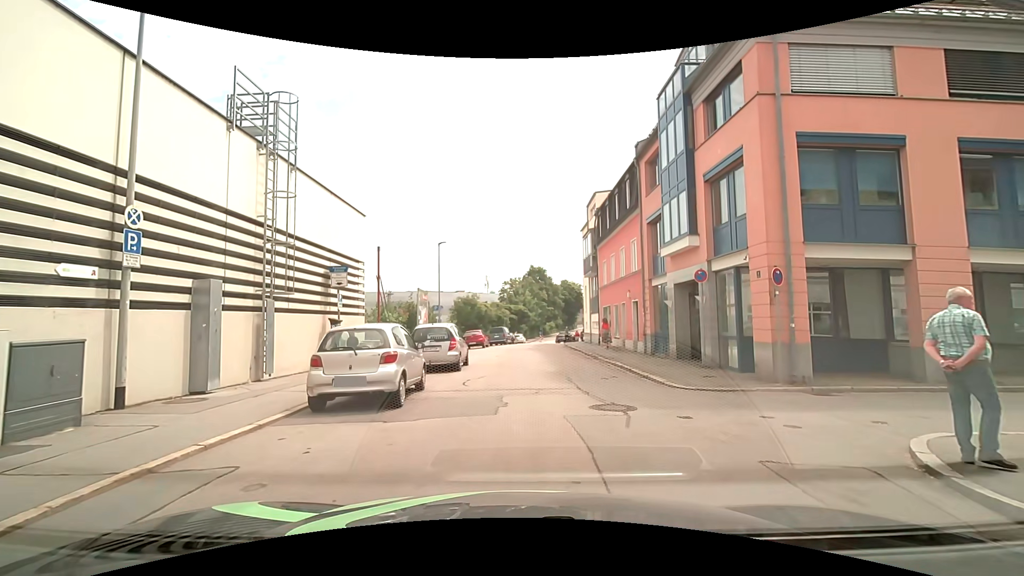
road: residential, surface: asphalt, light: Day
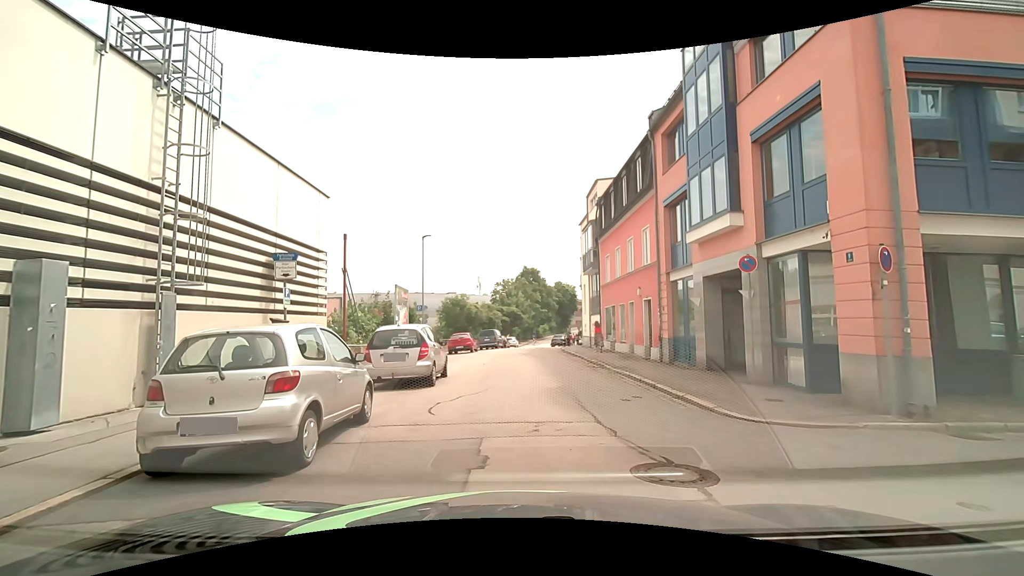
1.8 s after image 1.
(+0.2, +3.5) m; +3°
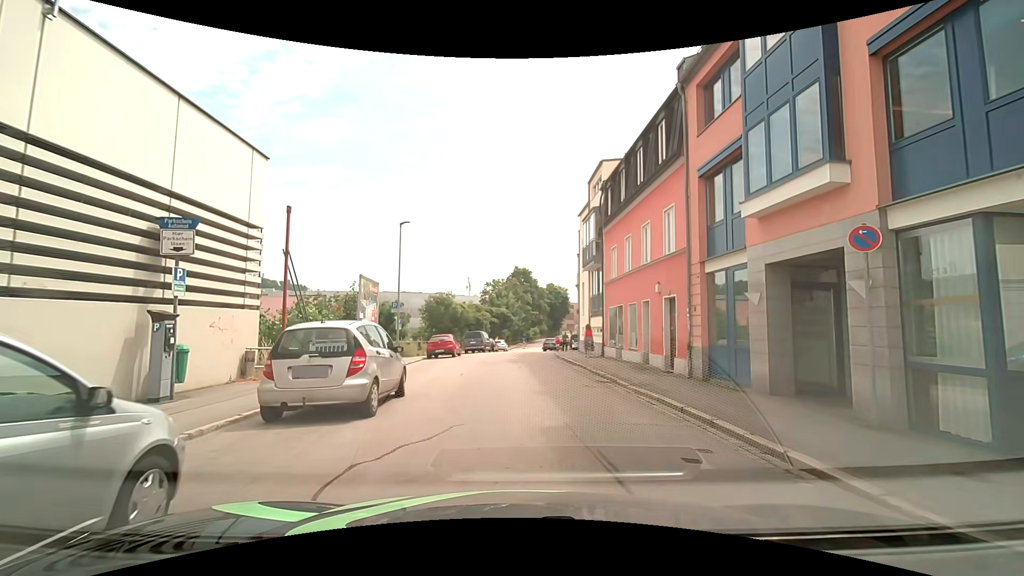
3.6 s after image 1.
(0.0, +4.6) m; +2°
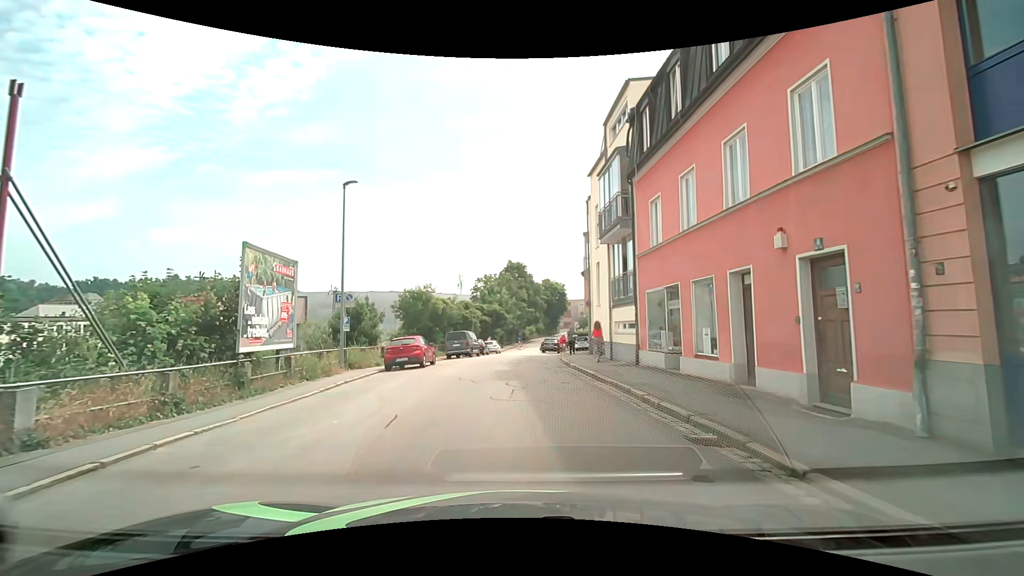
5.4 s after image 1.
(+0.1, +8.8) m; 0°
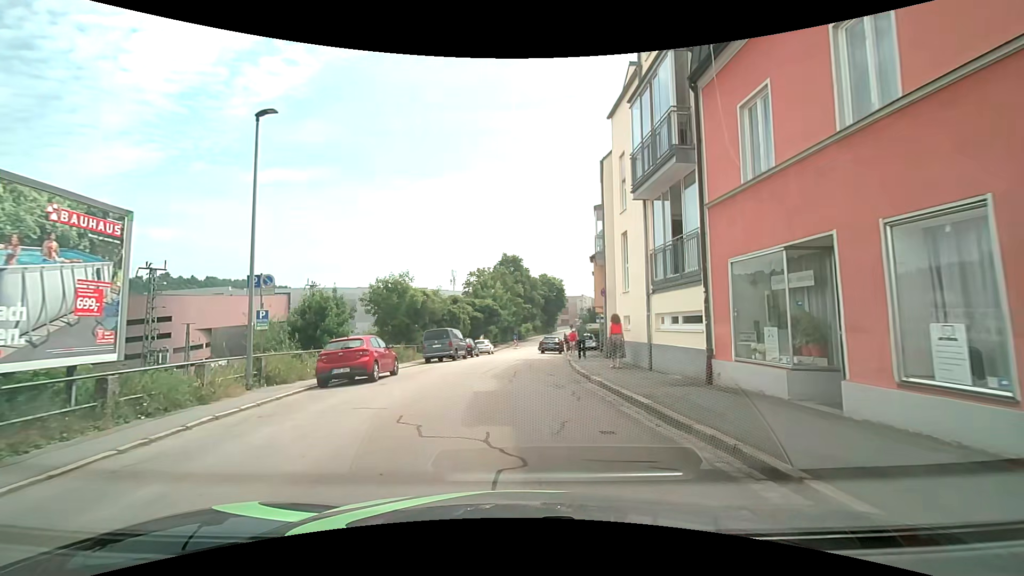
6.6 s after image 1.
(-0.1, +7.0) m; 0°
